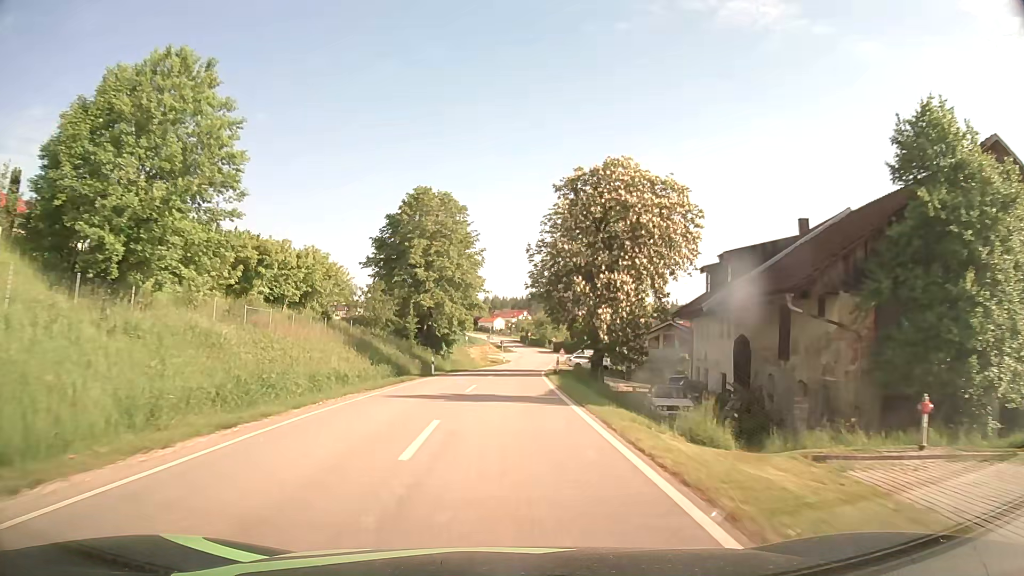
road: tertiary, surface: asphalt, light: Day
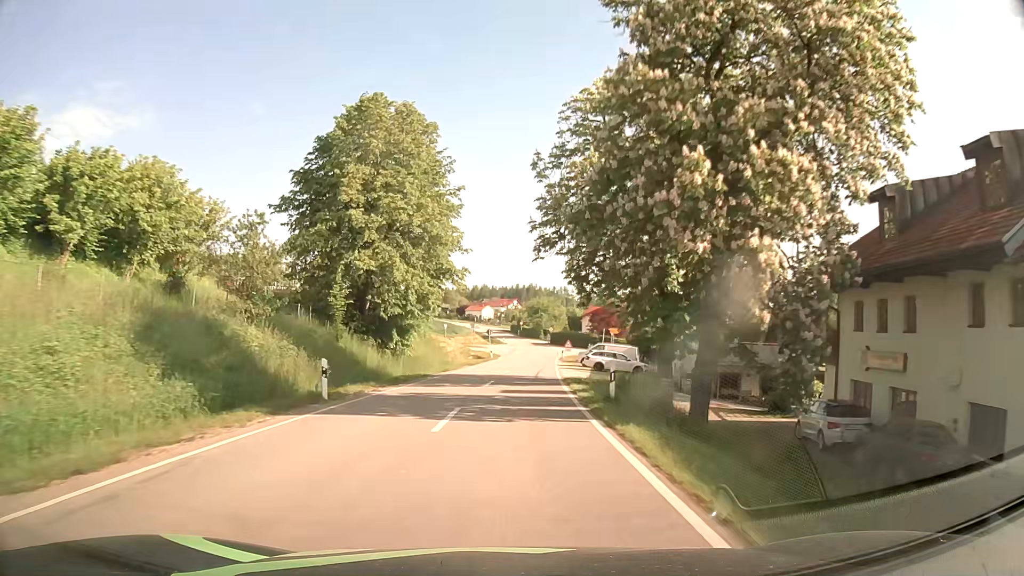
(+0.1, +21.4) m; +1°
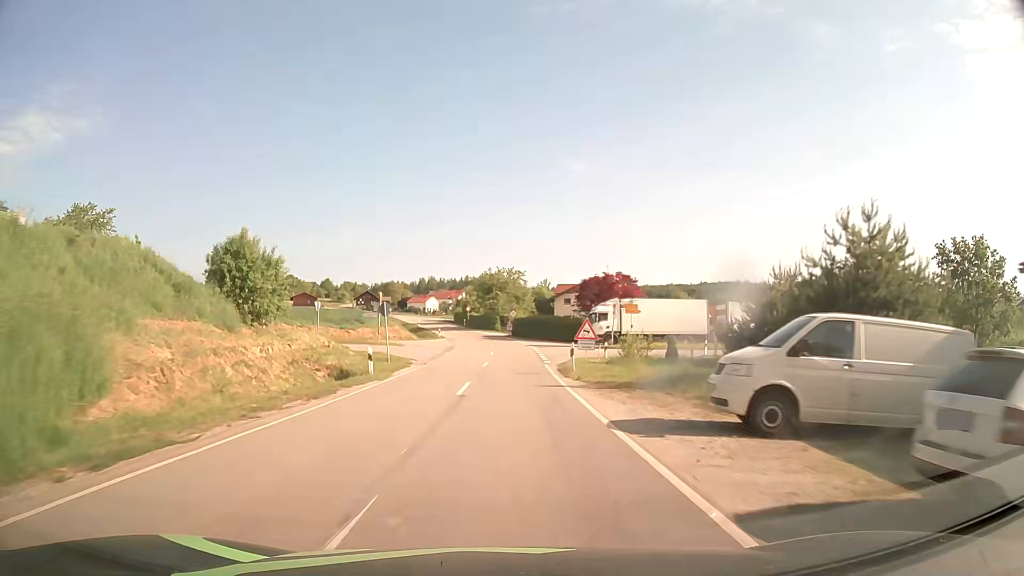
(+1.6, +42.3) m; +4°
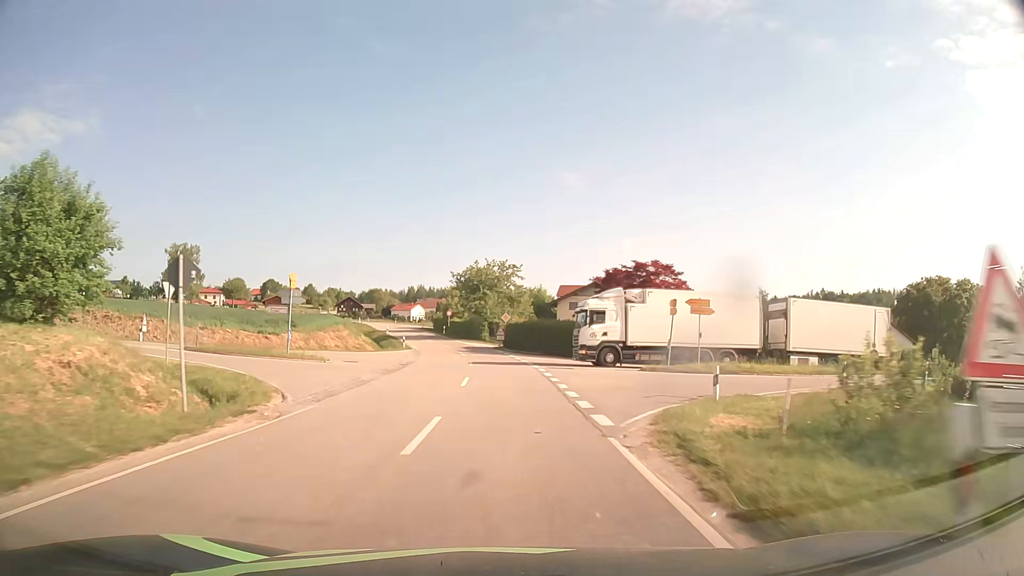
(+0.1, +20.5) m; +1°
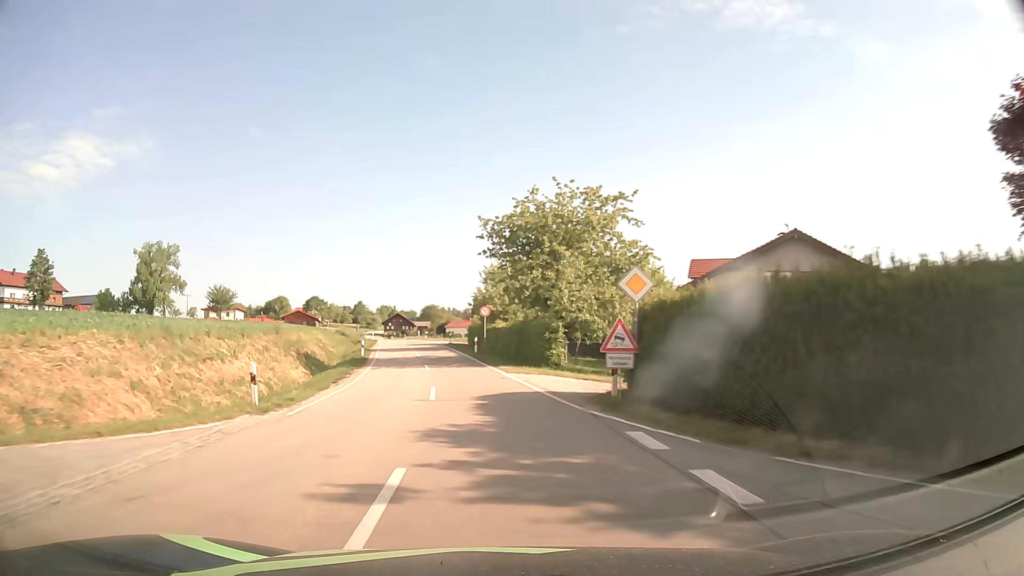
(-1.0, +40.8) m; -5°
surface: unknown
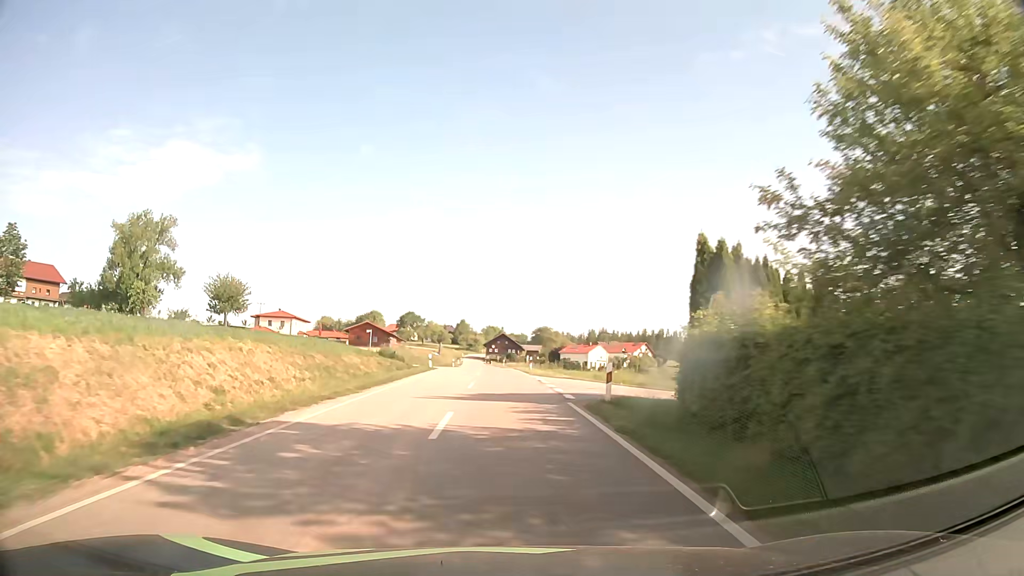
(-4.6, +41.9) m; -10°
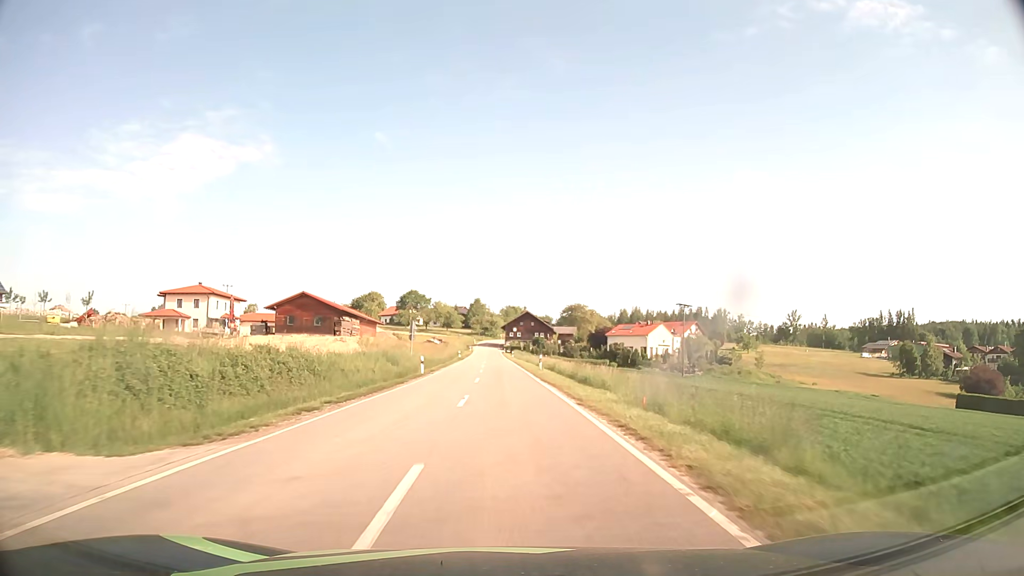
(-0.8, +54.5) m; -2°
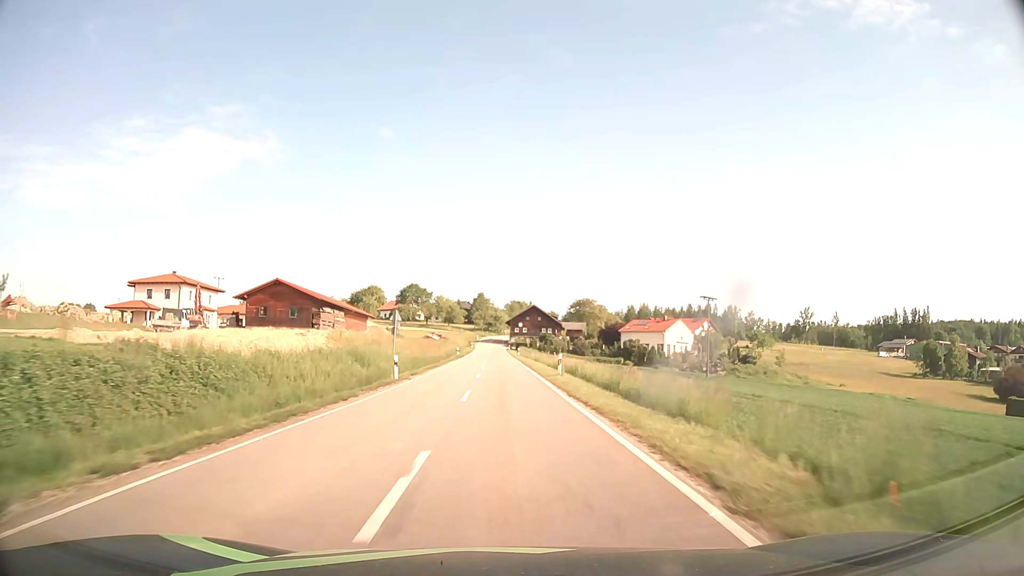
(0.0, +11.2) m; 0°
(0, +10) (0, +20) (0, +30) (0, +40) (0, +50) (0, +60) (-1, +70) (-1, +80) (-1, +90) (-1, +100) m
